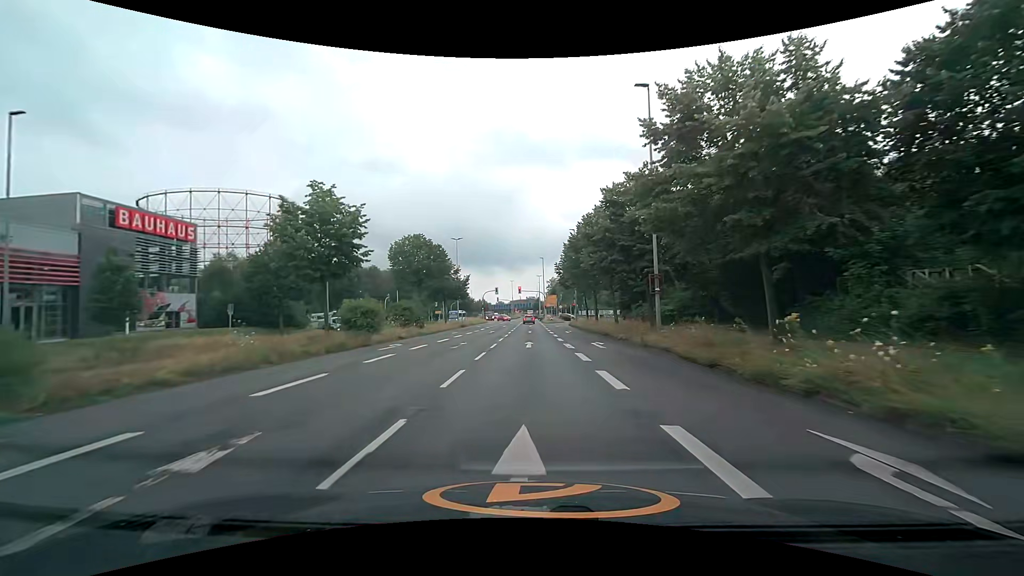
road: secondary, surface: asphalt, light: Day
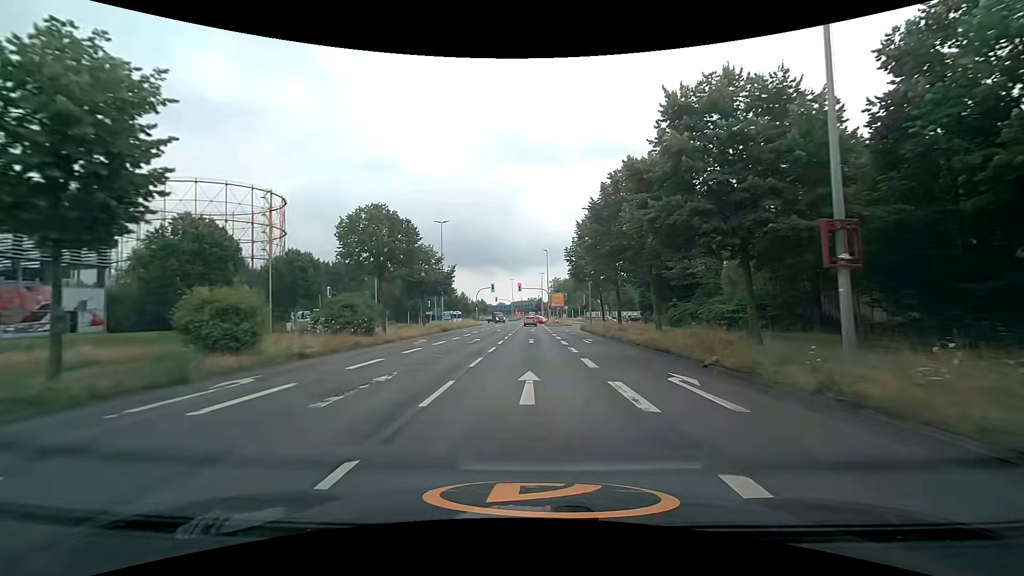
(0.0, +13.5) m; 0°
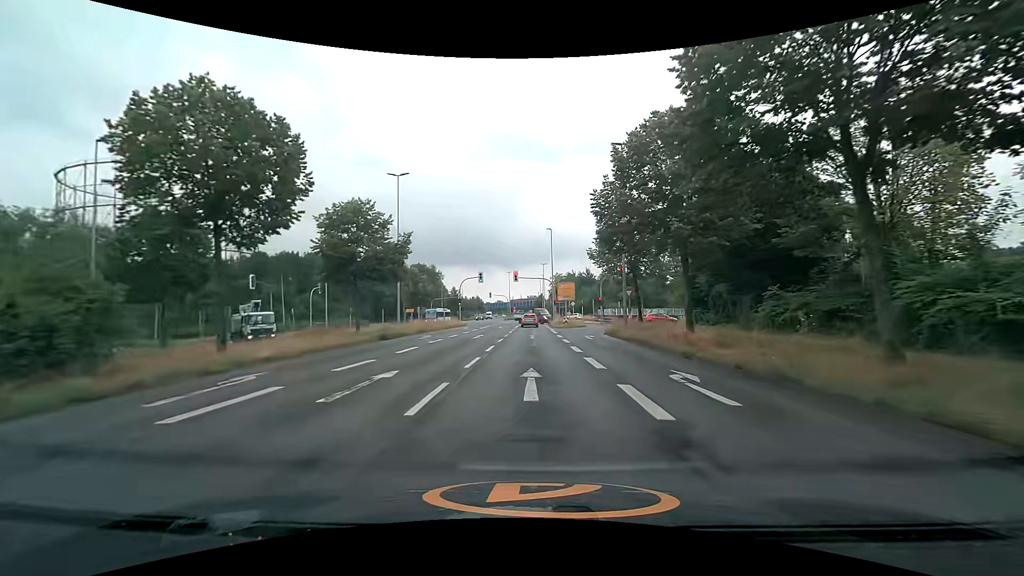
(0.0, +18.7) m; 0°
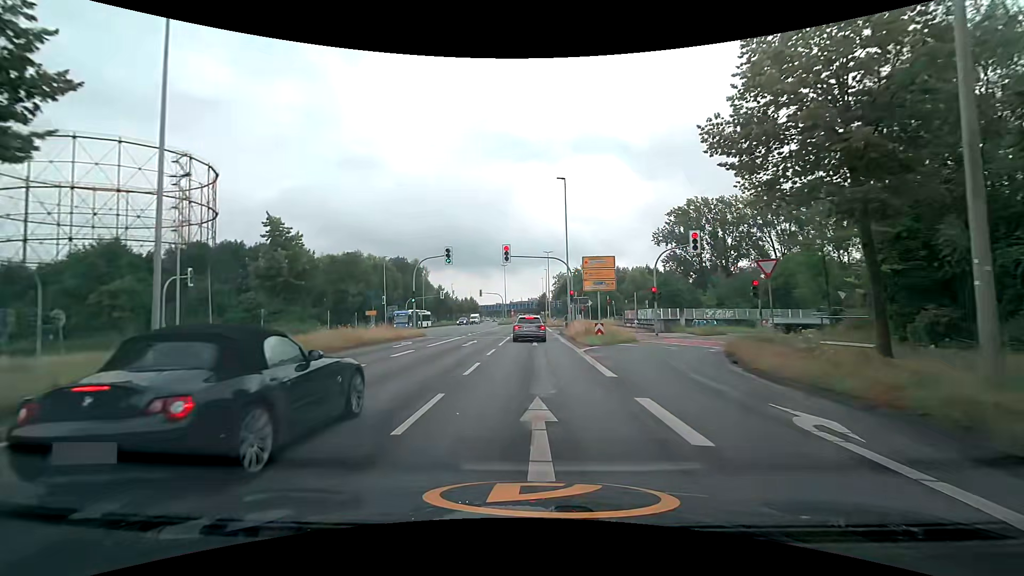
(0.0, +24.6) m; +1°
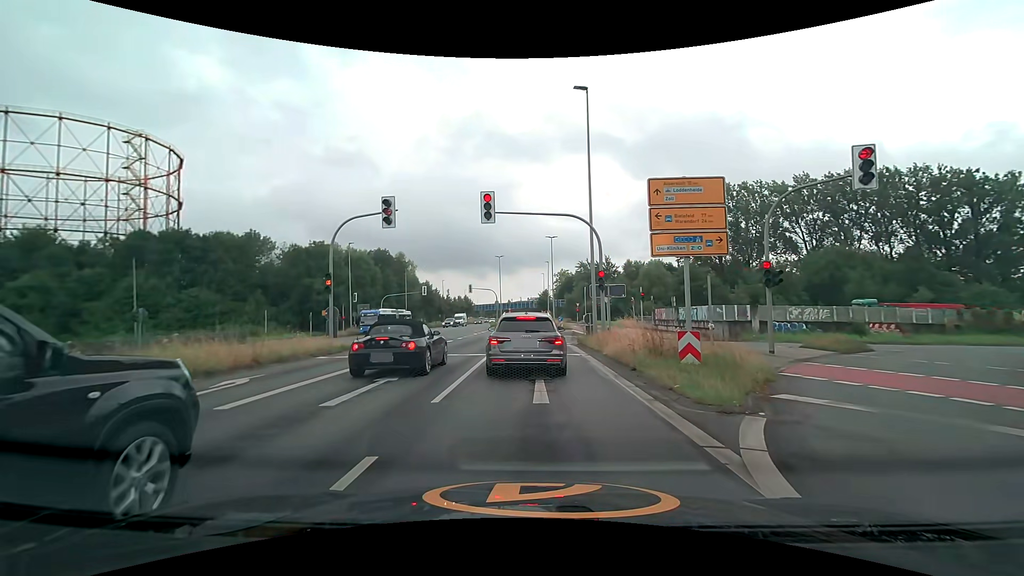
(-0.2, +15.2) m; -2°
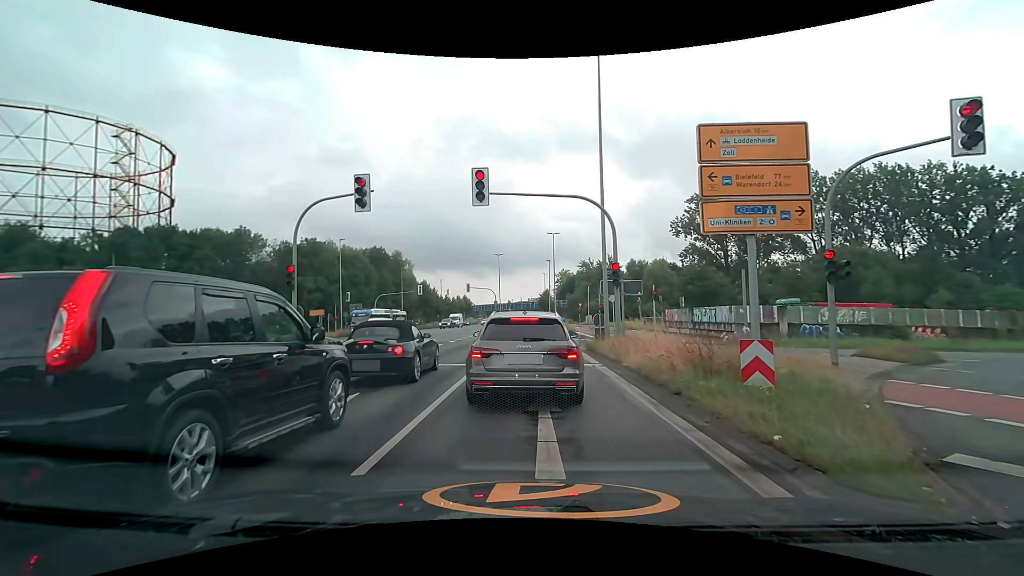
(+0.1, +3.2) m; +2°
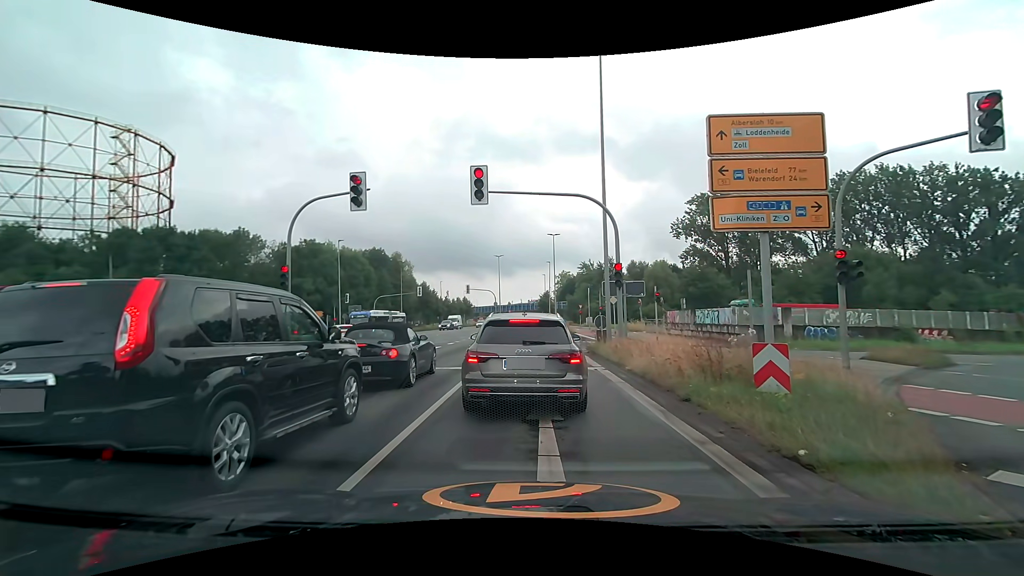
(0.0, +0.4) m; 0°
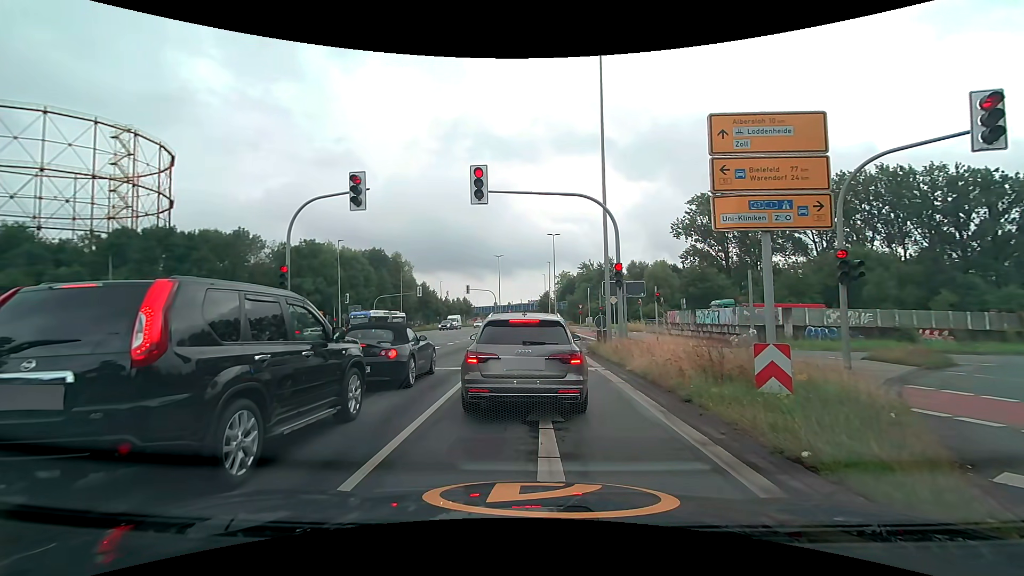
(0.0, +0.1) m; 0°
(0, +10) (0, +20) (0, +30) (0, +40) (0, +50) (0, +60) (0, +70) (0, +80) (0, +90) (0, +100) m
